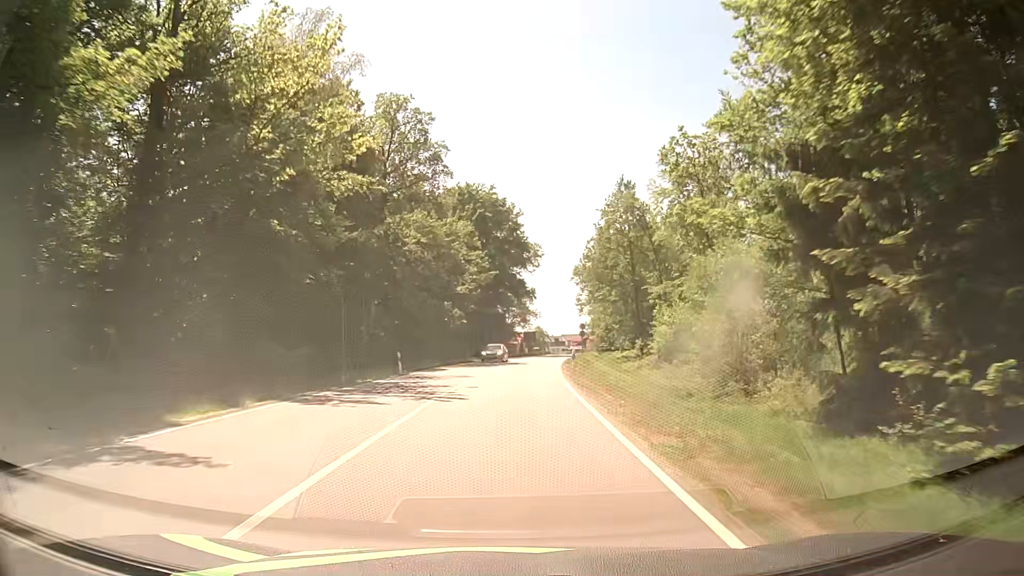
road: secondary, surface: asphalt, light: Day
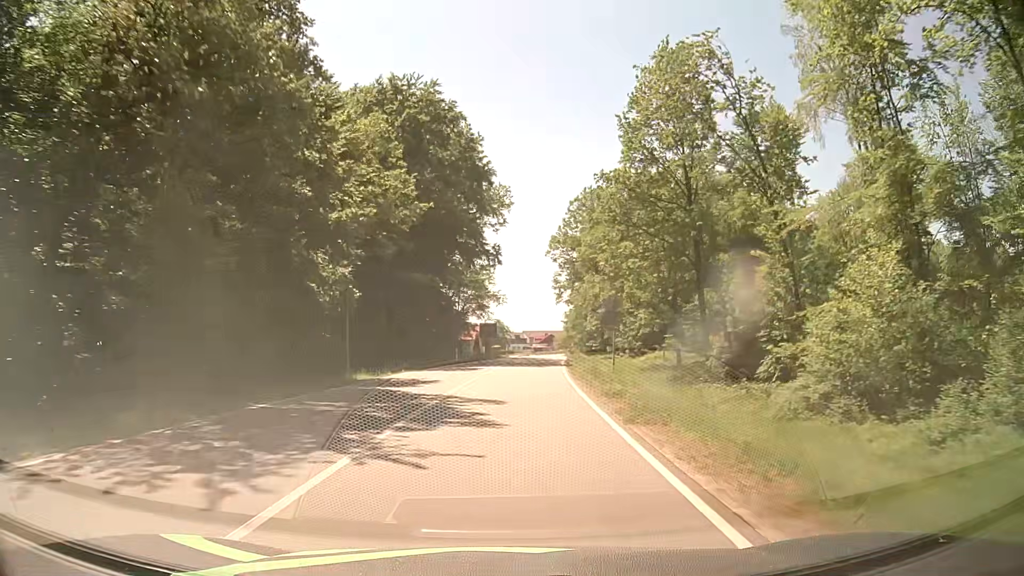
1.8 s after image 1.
(+0.9, +33.8) m; +3°
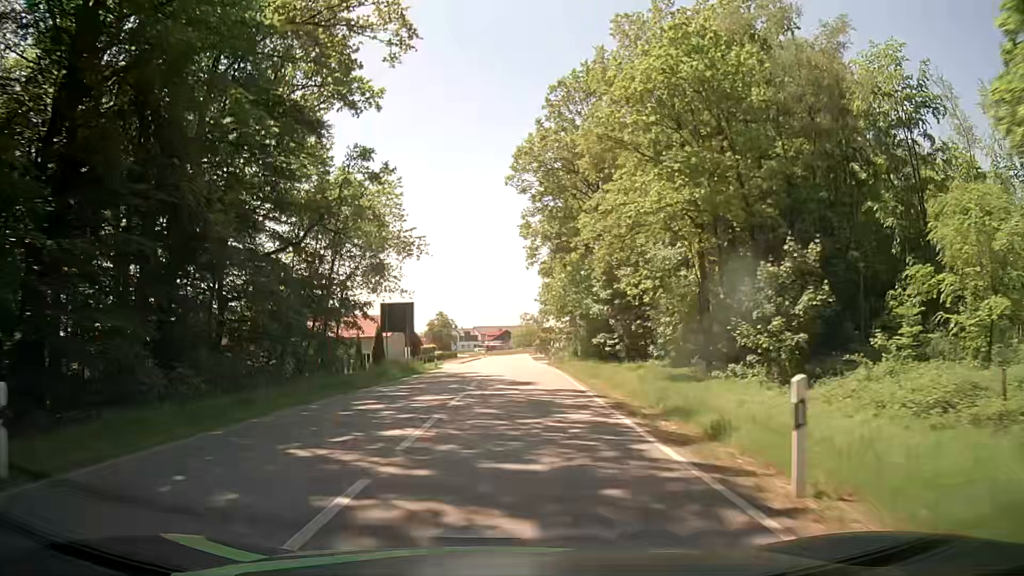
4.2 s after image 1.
(+1.6, +41.4) m; +4°
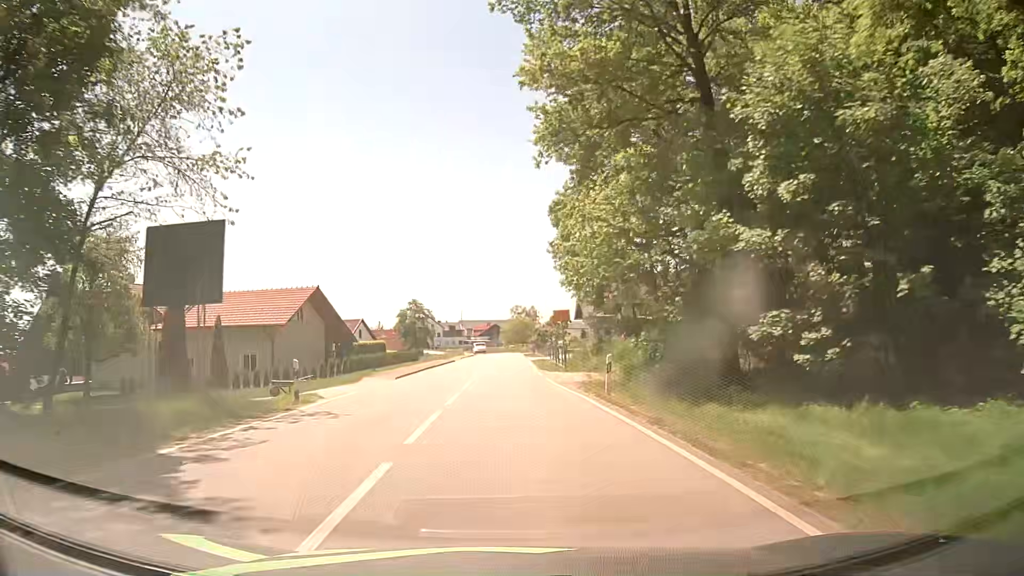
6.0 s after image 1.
(+0.2, +28.4) m; +1°
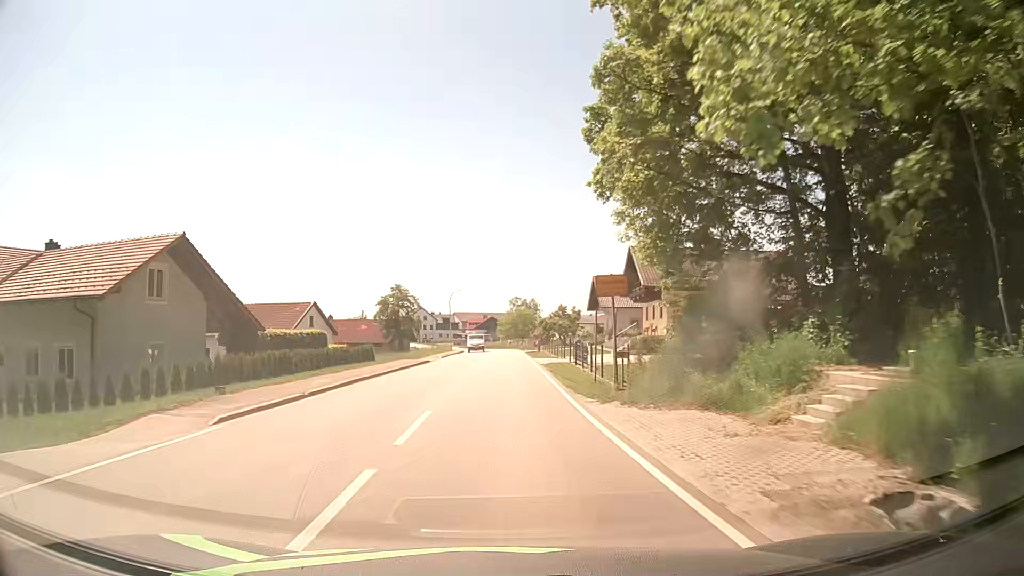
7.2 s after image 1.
(0.0, +17.6) m; -1°
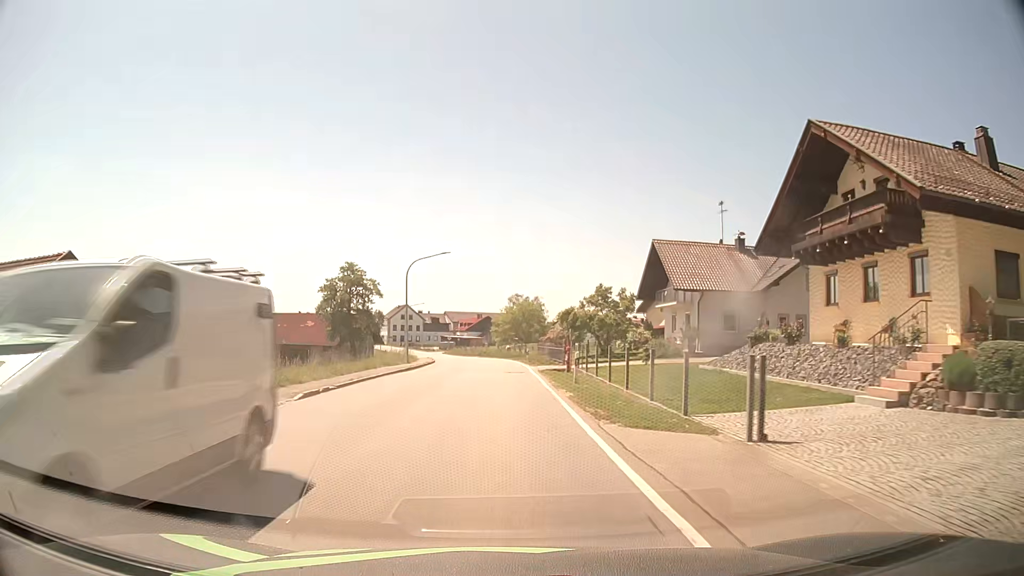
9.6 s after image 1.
(+0.6, +32.8) m; +1°
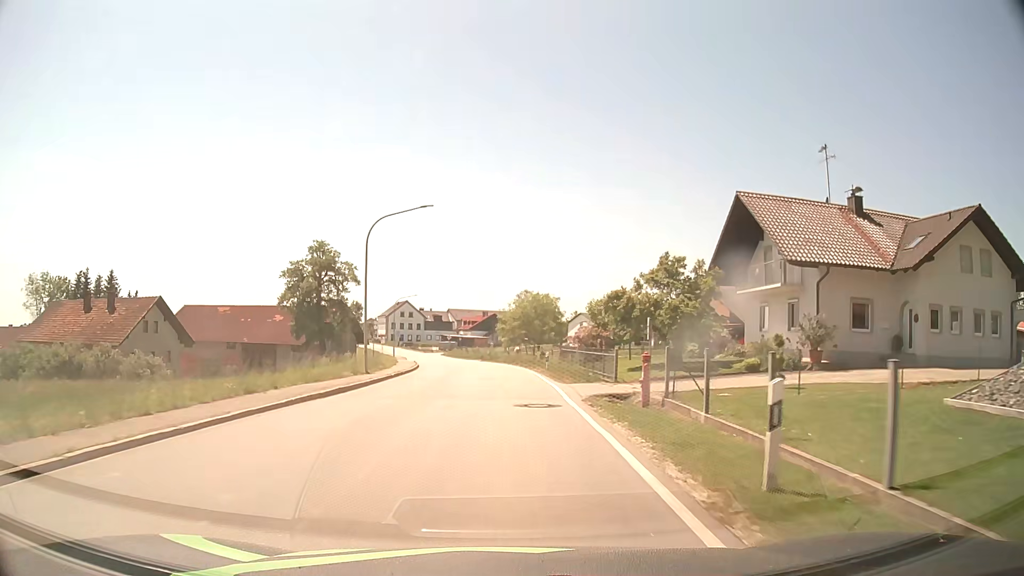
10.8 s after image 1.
(-0.1, +15.8) m; 0°
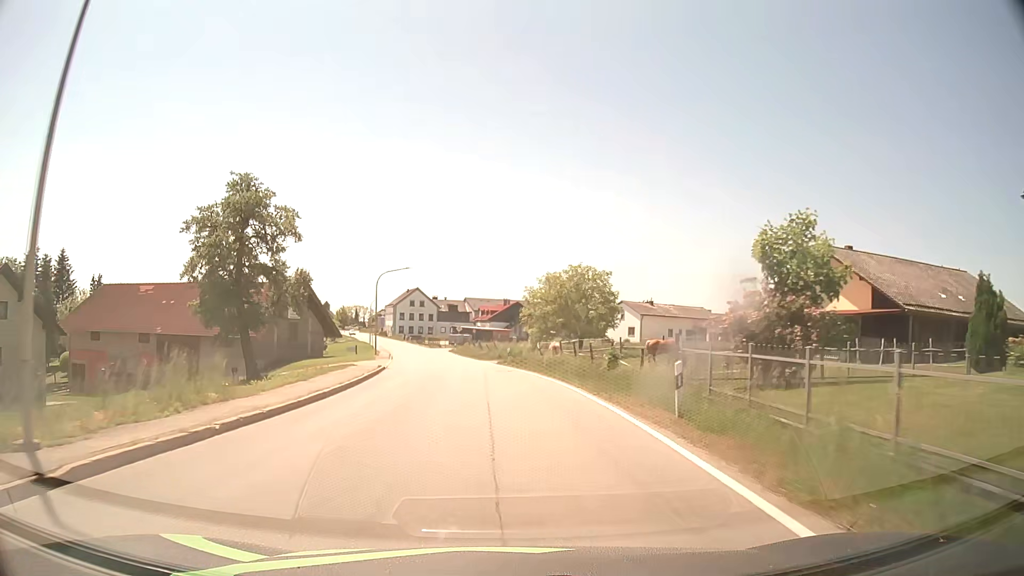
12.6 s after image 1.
(-0.5, +23.3) m; -2°
(0, +10) (0, +20) (-1, +30) (-2, +40) (-3, +50) (-5, +60) (-7, +70) (-8, +79) (-11, +89) (-13, +99) m
